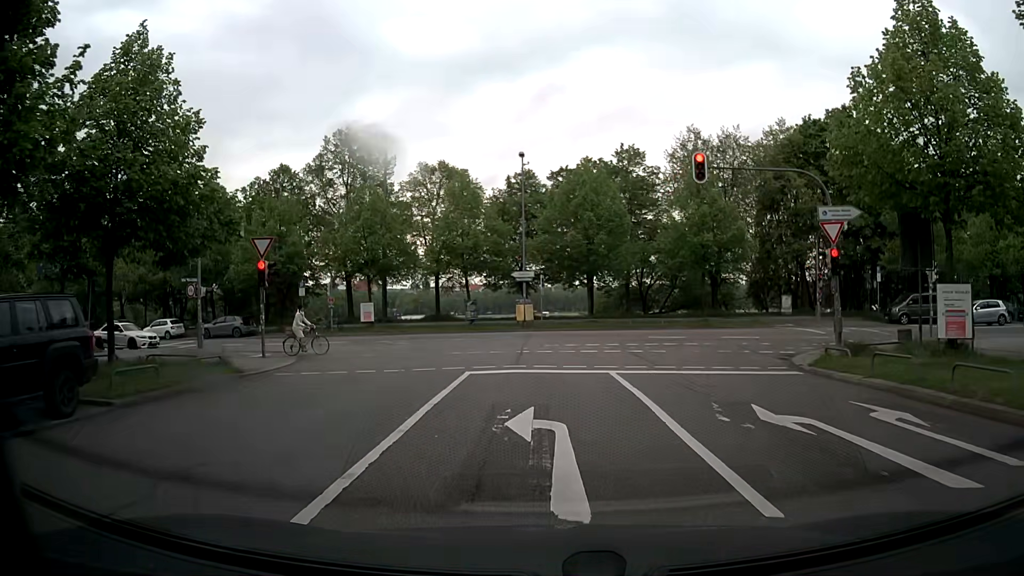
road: tertiary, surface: asphalt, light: Day
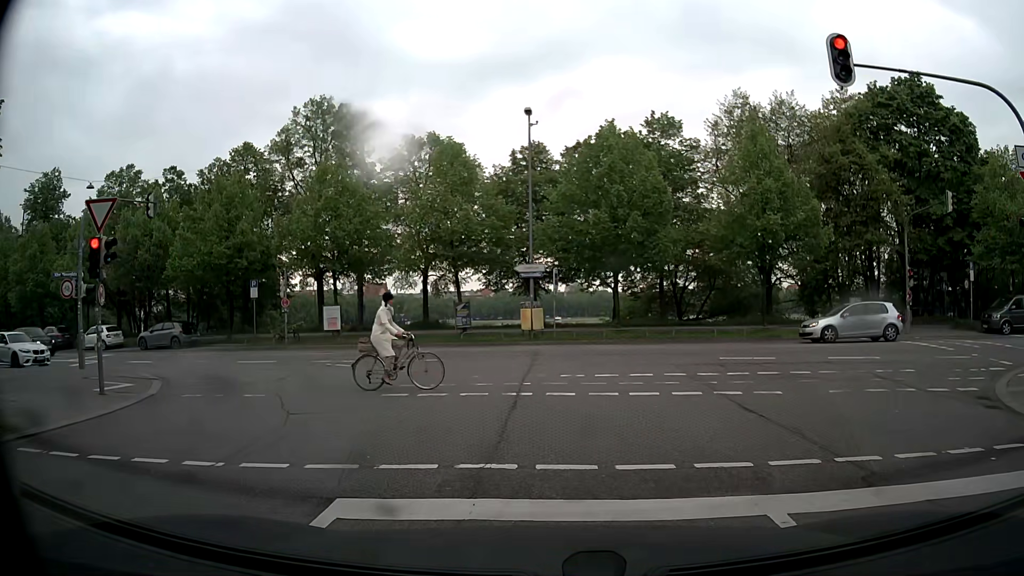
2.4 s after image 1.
(0.0, +9.5) m; -2°
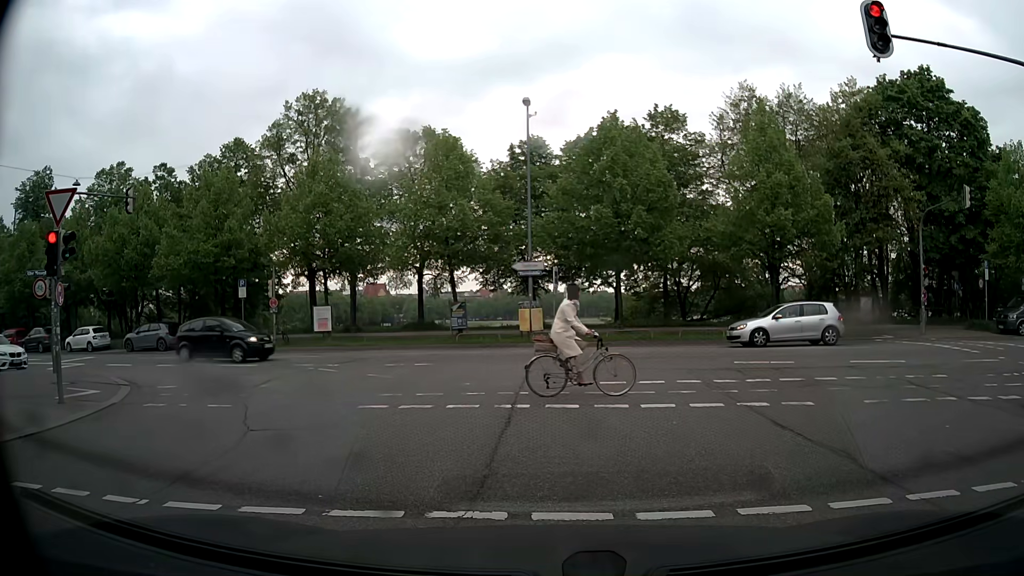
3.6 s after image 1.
(0.0, +1.4) m; 0°
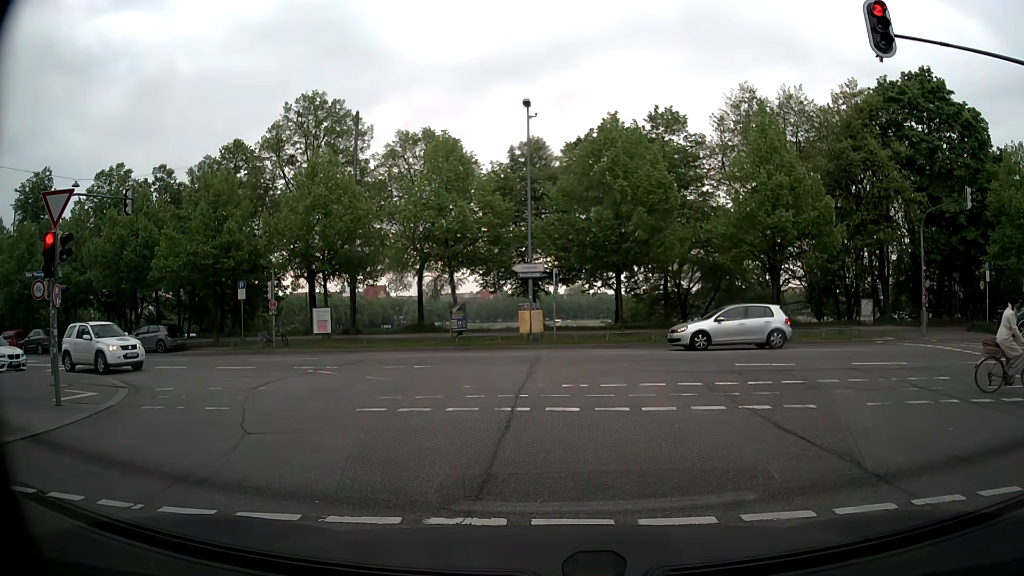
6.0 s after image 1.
(0.0, +0.2) m; 0°
(0, +10) (-2, +20) (-9, +27) (-18, +30) (-28, +33) (-38, +35) (-48, +37) (-57, +40) (-67, +43) (-76, +46) m
